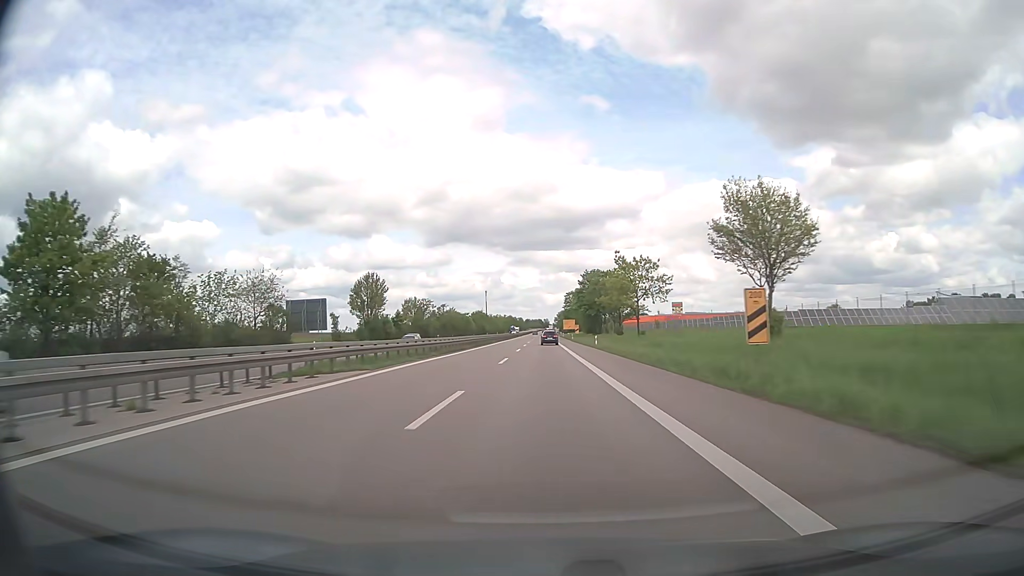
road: trunk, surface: asphalt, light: Day
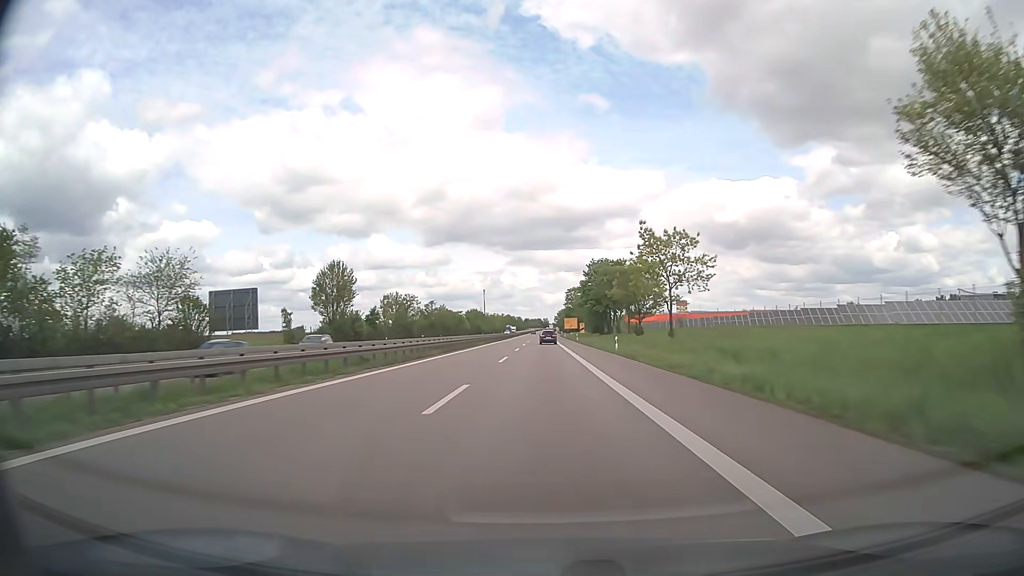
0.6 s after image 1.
(0.0, +17.9) m; 0°
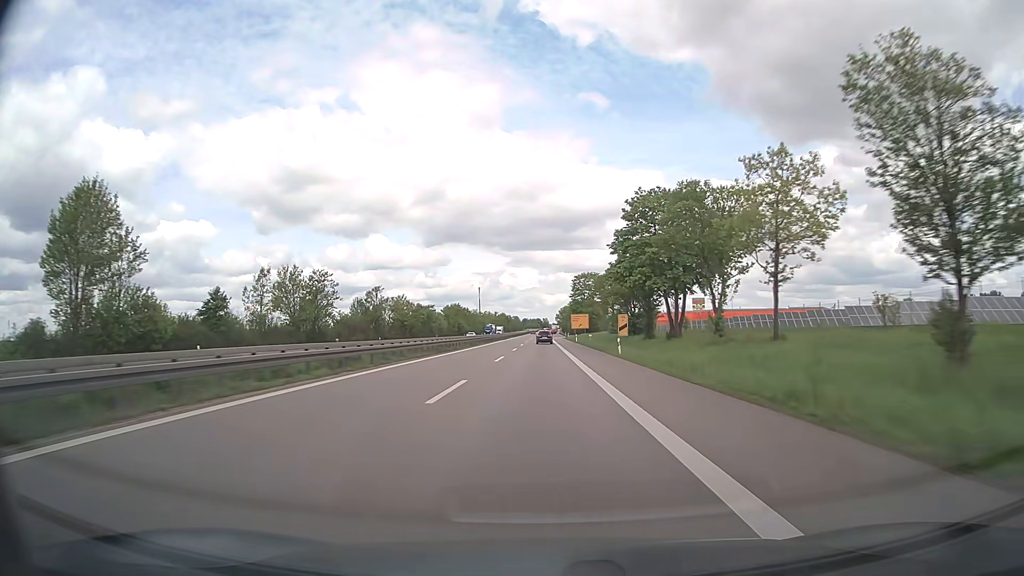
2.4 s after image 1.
(0.0, +53.5) m; 0°
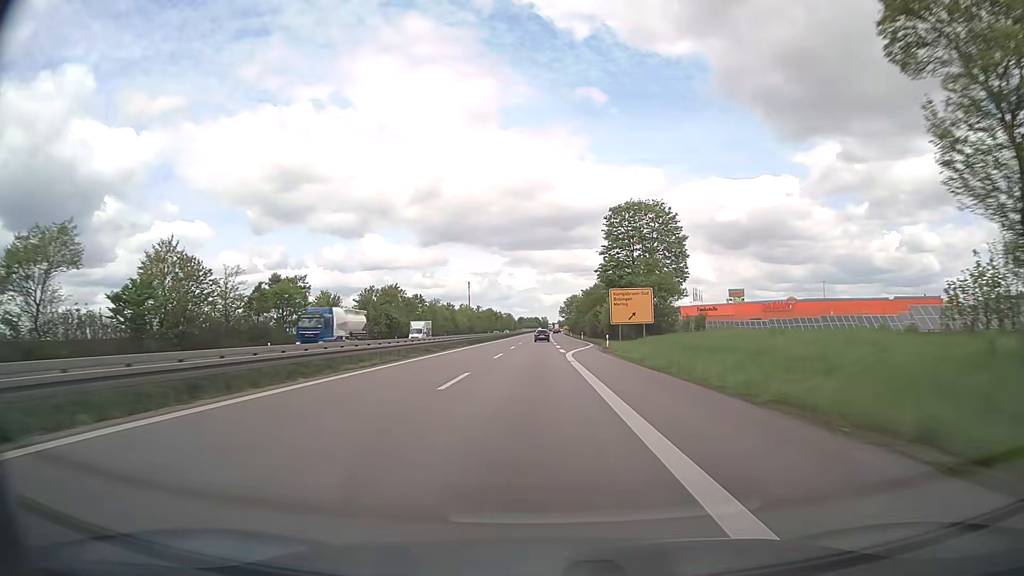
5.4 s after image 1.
(-0.2, +87.4) m; 0°
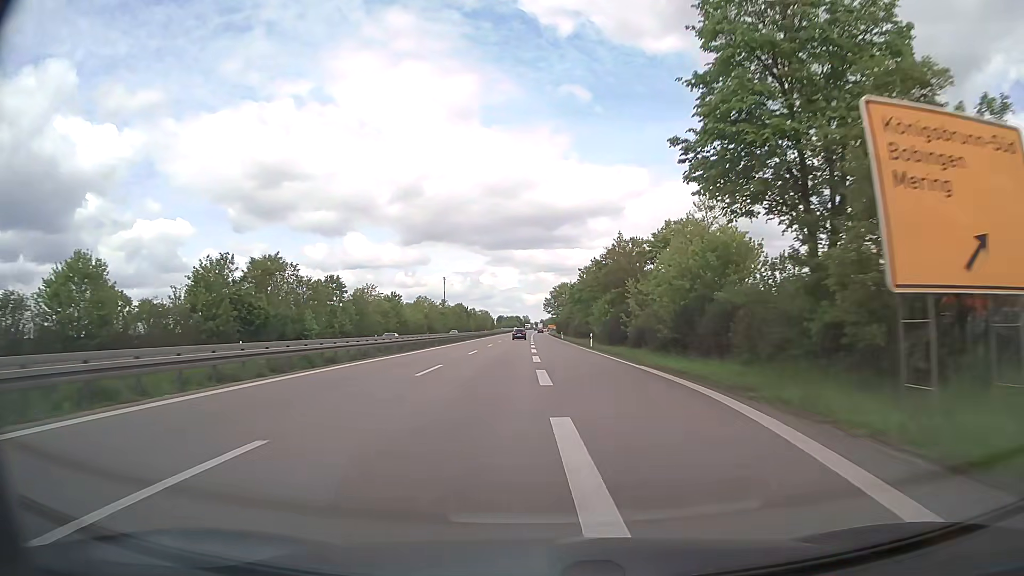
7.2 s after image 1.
(+0.5, +49.7) m; +1°
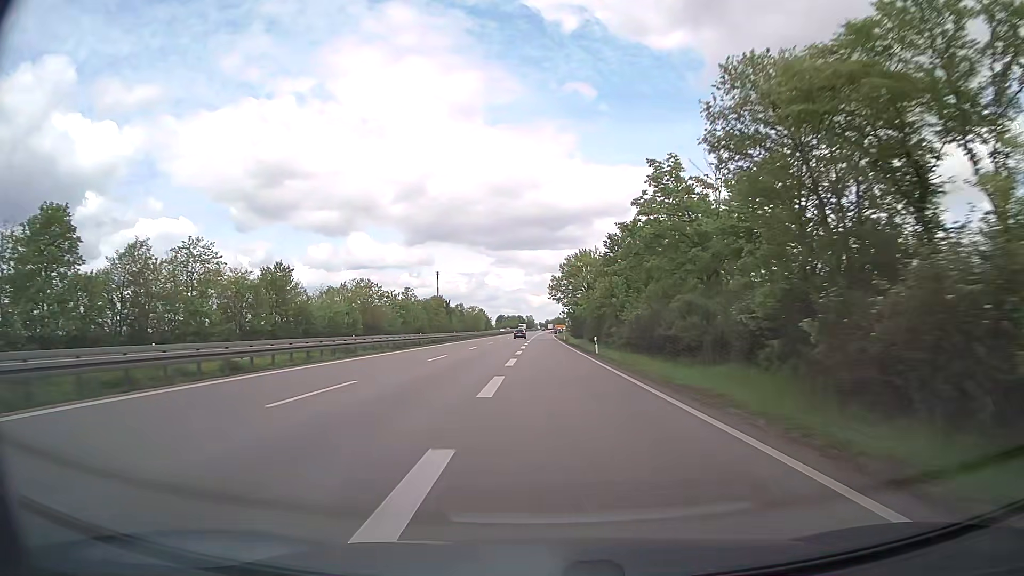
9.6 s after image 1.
(-0.1, +62.6) m; 0°
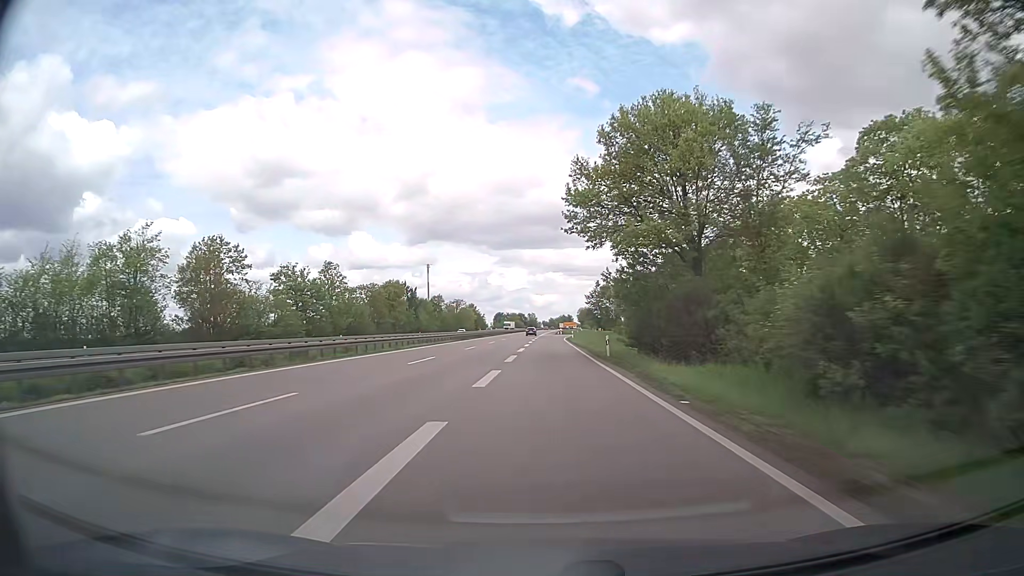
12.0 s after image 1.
(-0.2, +57.5) m; 0°
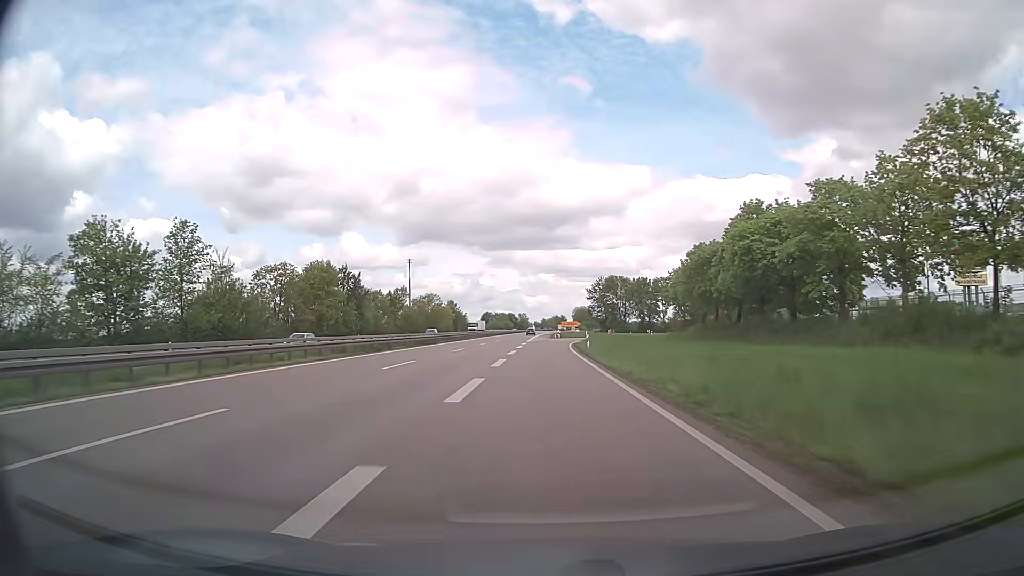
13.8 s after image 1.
(+0.1, +38.8) m; 0°
(0, +10) (0, +20) (0, +30) (0, +40) (+1, +50) (+1, +60) (+2, +70) (+3, +80) (+5, +90) (+8, +99) m
